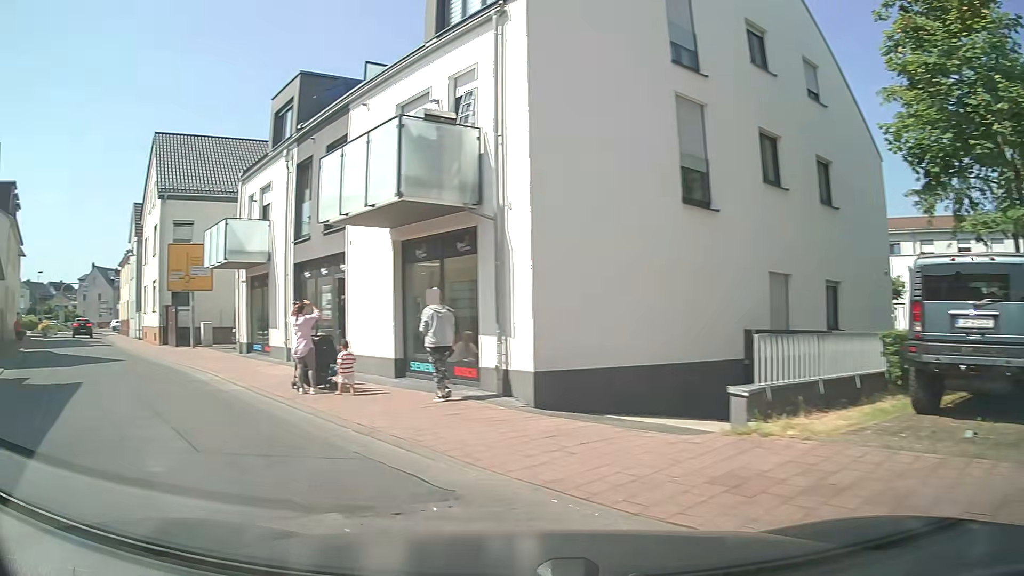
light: Day
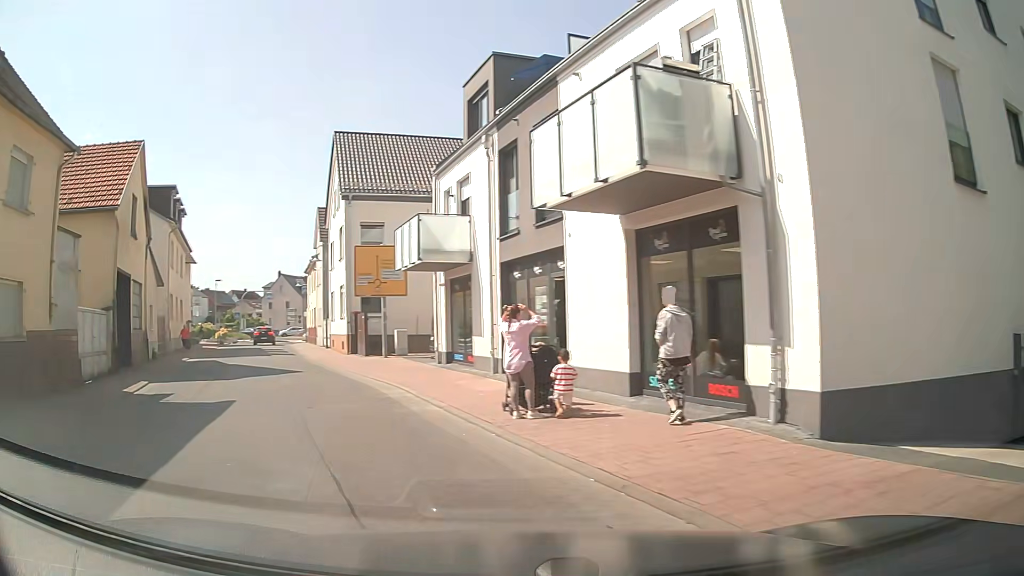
(-0.4, +2.5) m; -18°
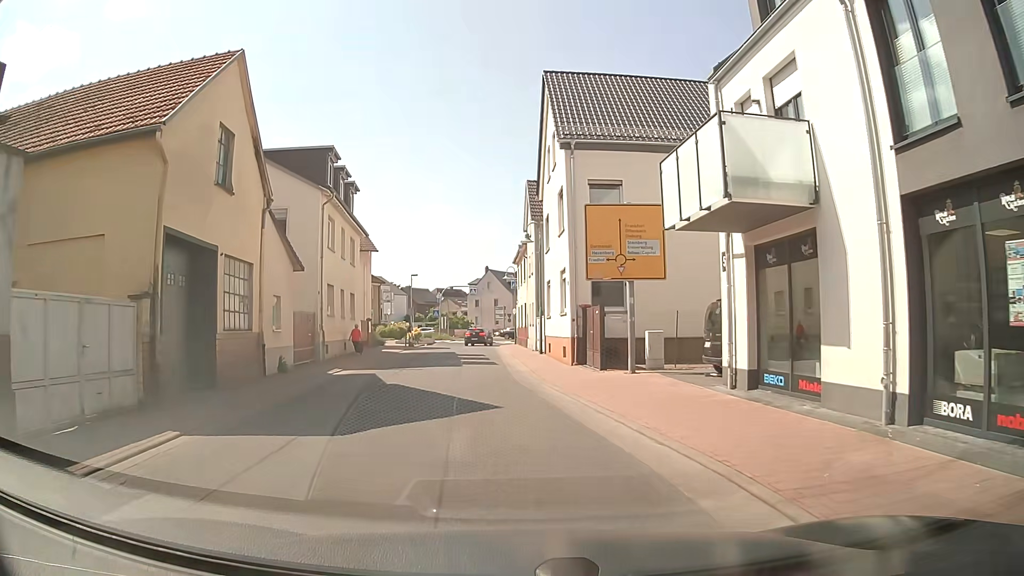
(-2.1, +9.1) m; -18°
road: unclassified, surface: asphalt
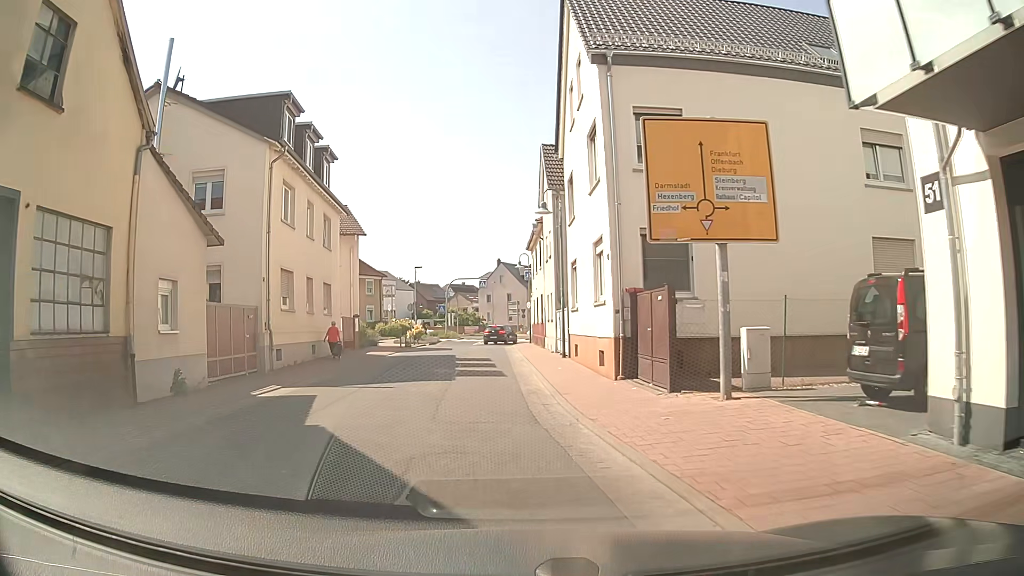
(-0.1, +7.4) m; -2°
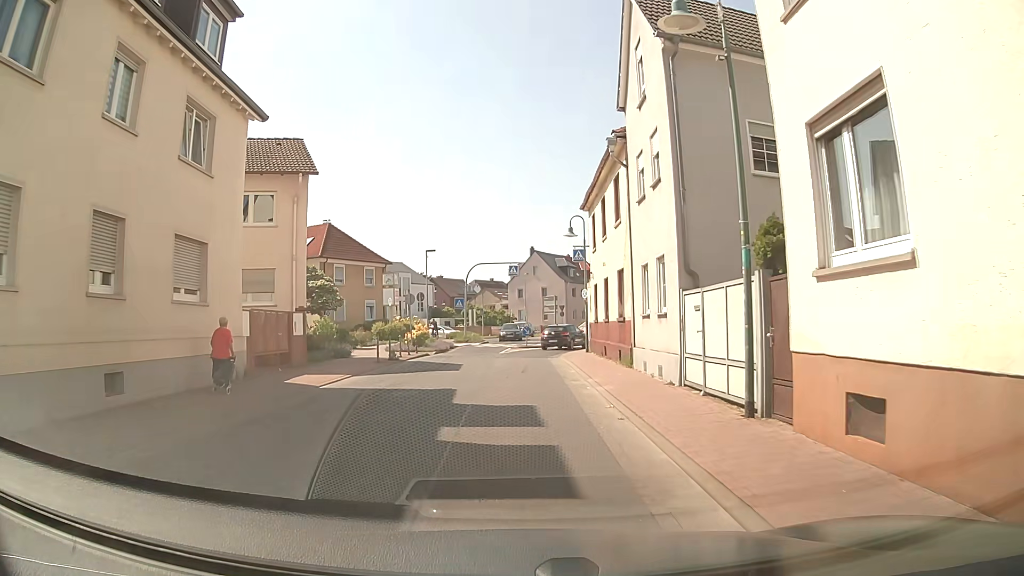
(-0.7, +16.2) m; -3°
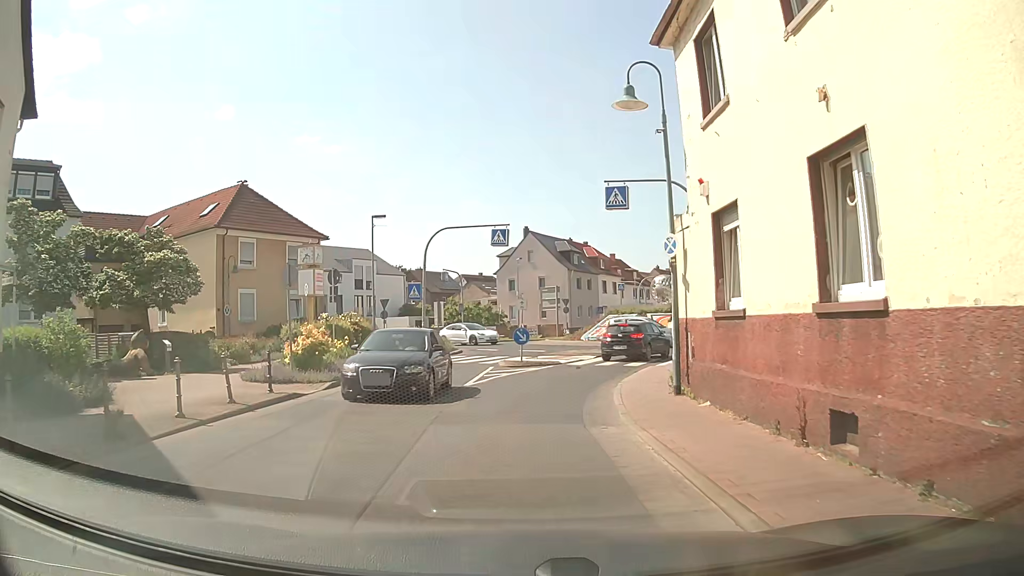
(+0.2, +18.3) m; +1°
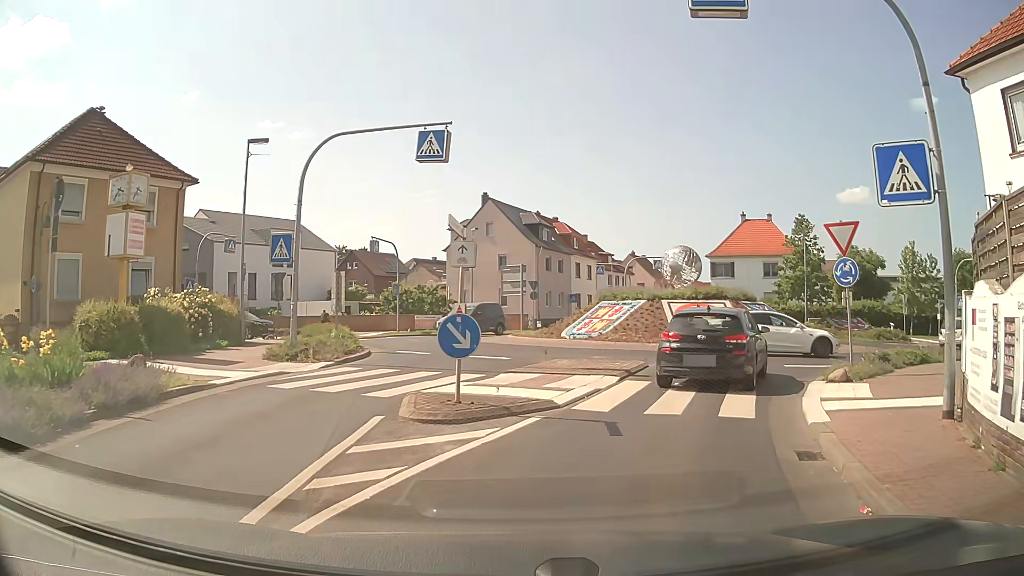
(+0.2, +14.1) m; +4°
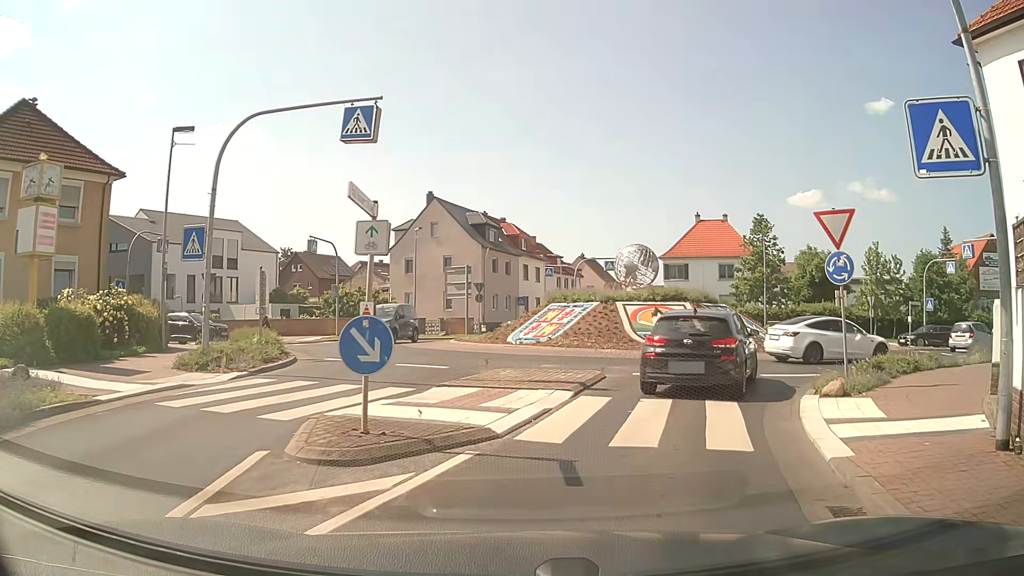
(+0.1, +2.1) m; +3°
